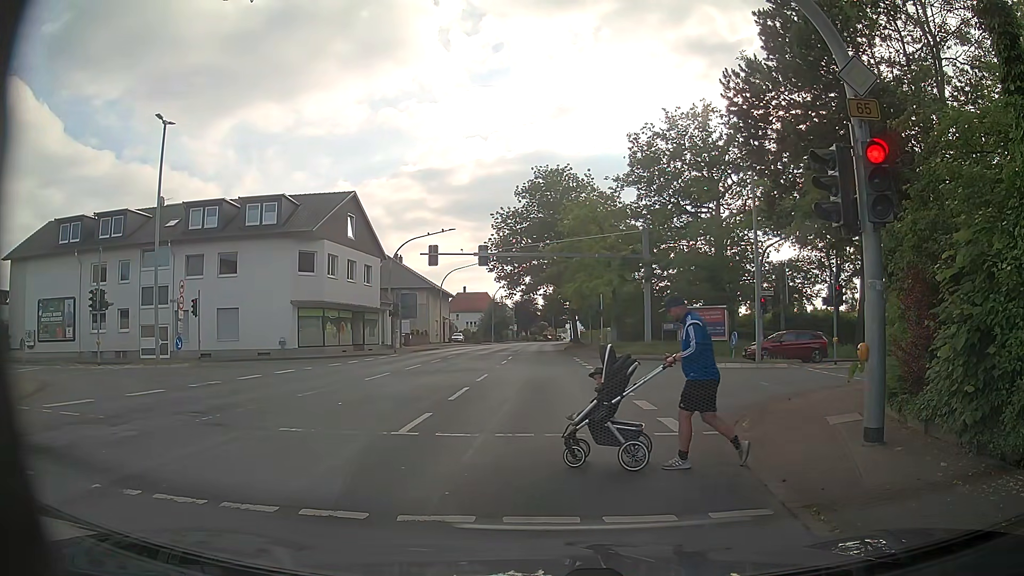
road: primary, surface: asphalt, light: Day
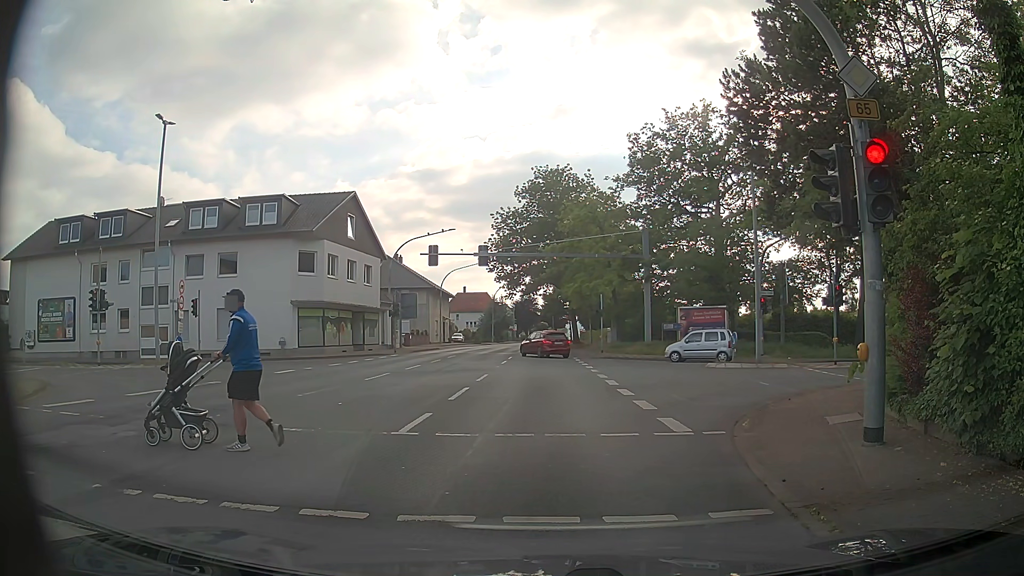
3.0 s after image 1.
(0.0, +0.1) m; 0°
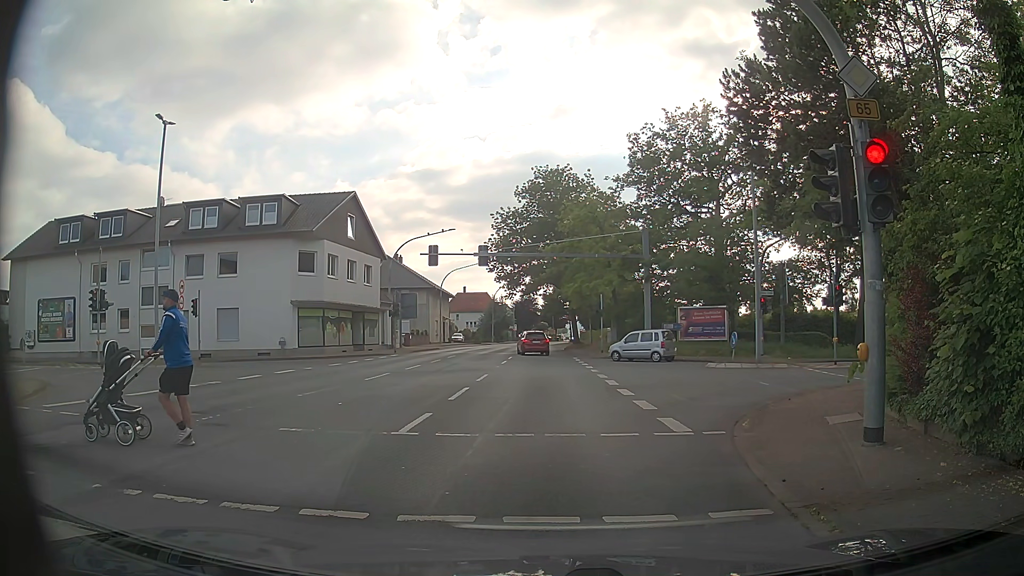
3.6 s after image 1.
(0.0, 0.0) m; 0°
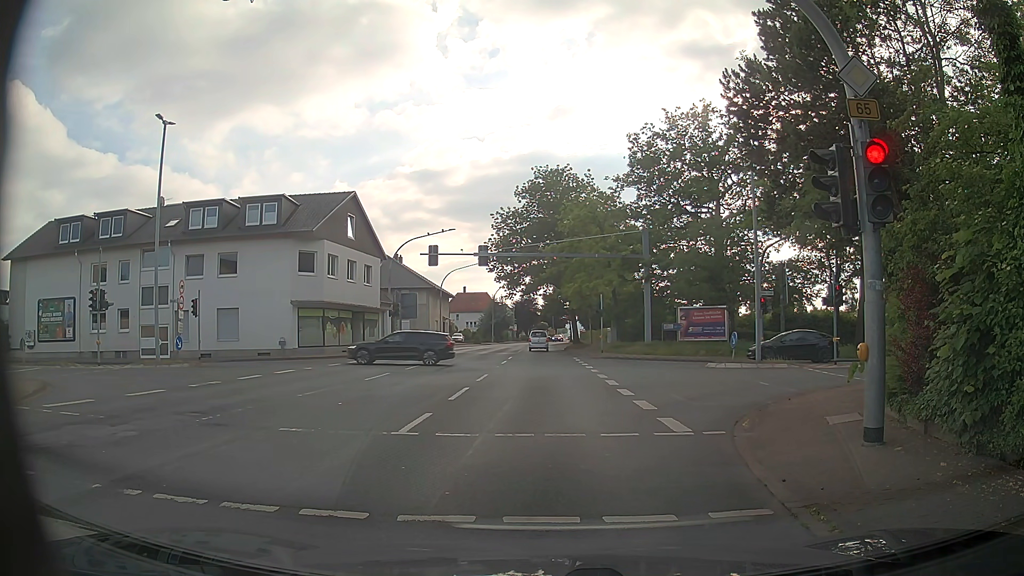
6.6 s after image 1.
(0.0, 0.0) m; 0°
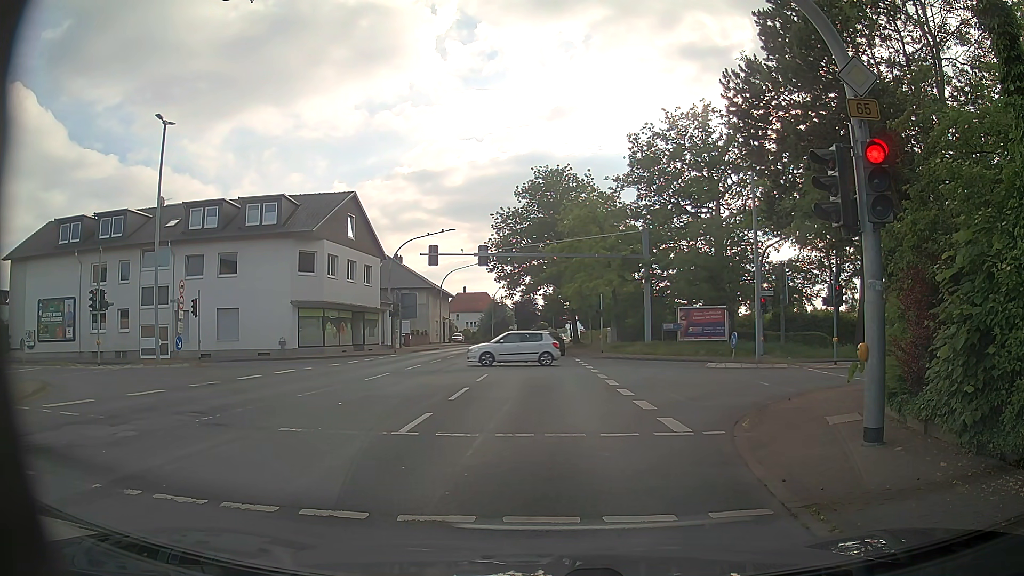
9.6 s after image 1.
(0.0, 0.0) m; 0°
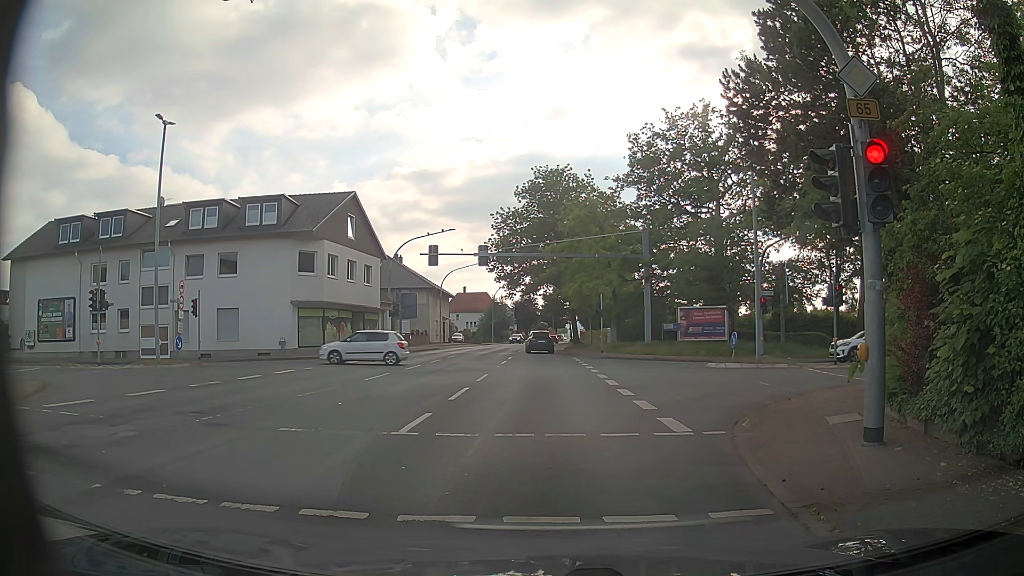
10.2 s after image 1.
(0.0, 0.0) m; 0°
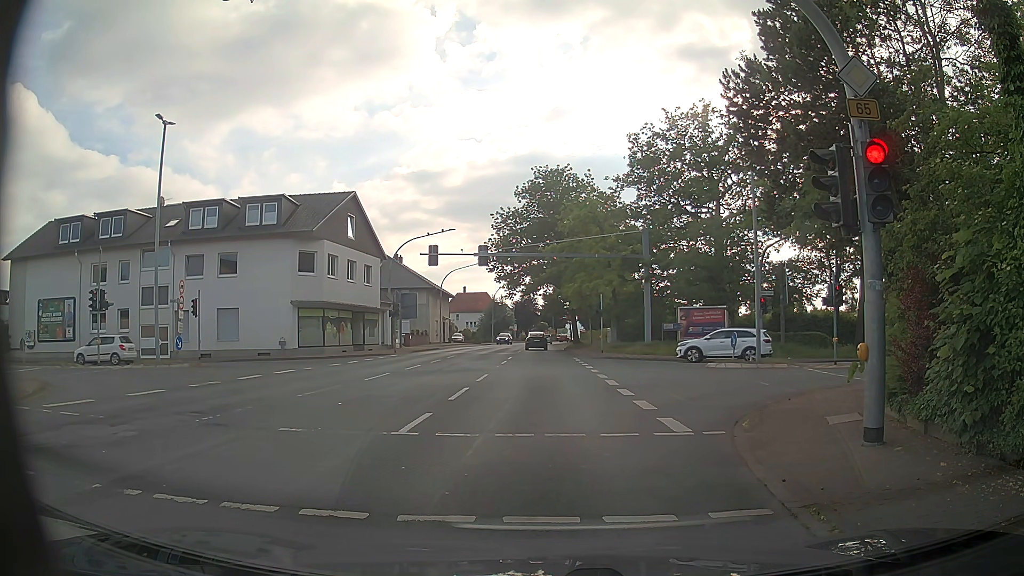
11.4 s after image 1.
(0.0, 0.0) m; 0°
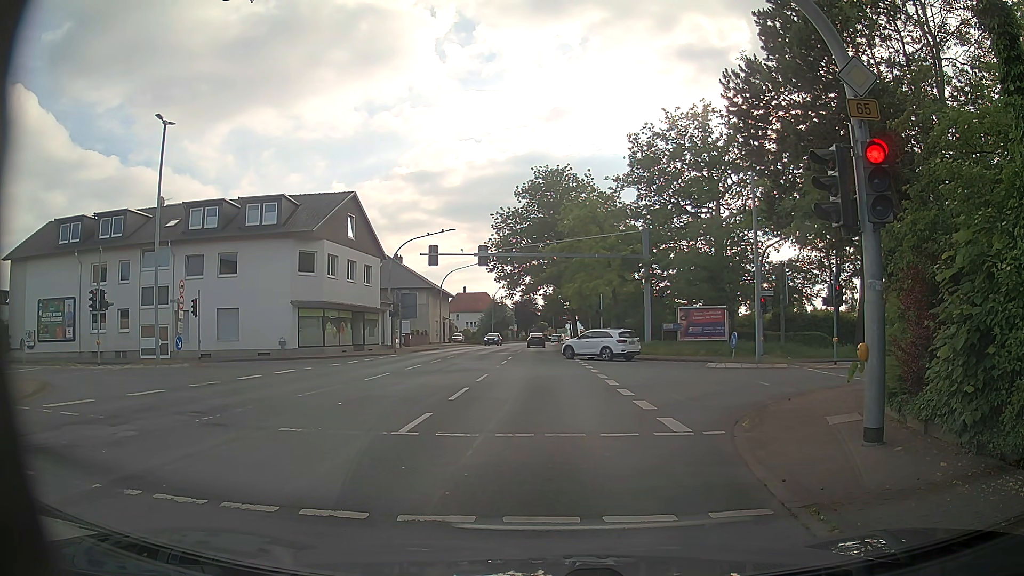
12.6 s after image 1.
(0.0, 0.0) m; 0°
(-1, +10) (-1, +20) (-2, +30) (-2, +40) (-3, +50) (-3, +60) (-4, +70) (-4, +80) (-5, +90) (-5, +100) m
